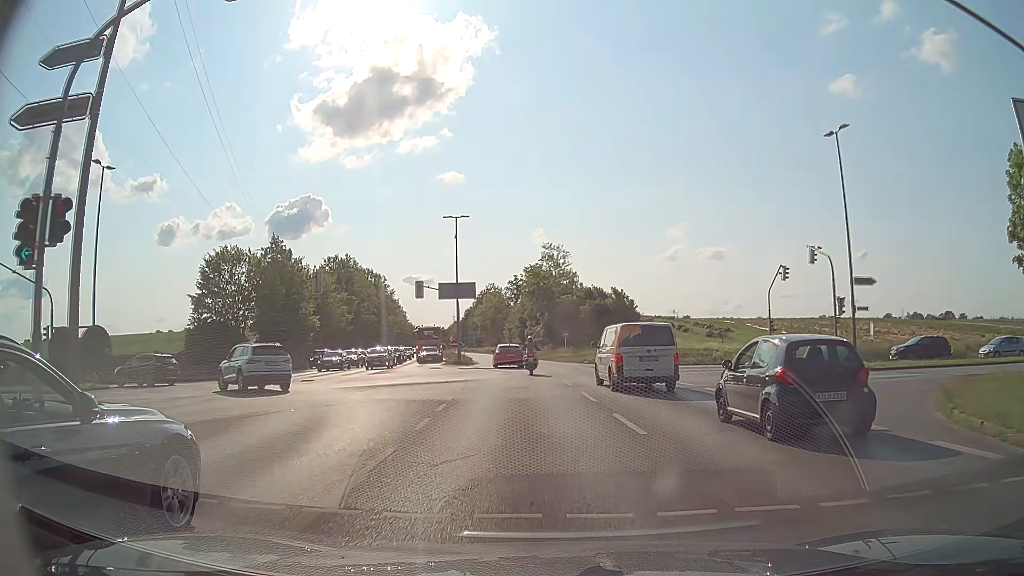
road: tertiary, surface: asphalt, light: Day
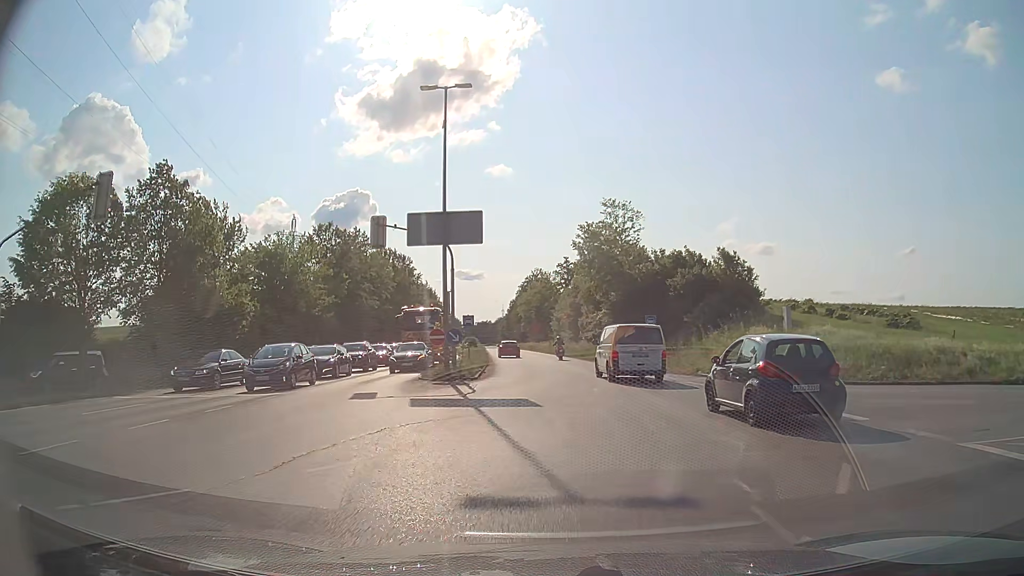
(-1.0, +26.0) m; -4°
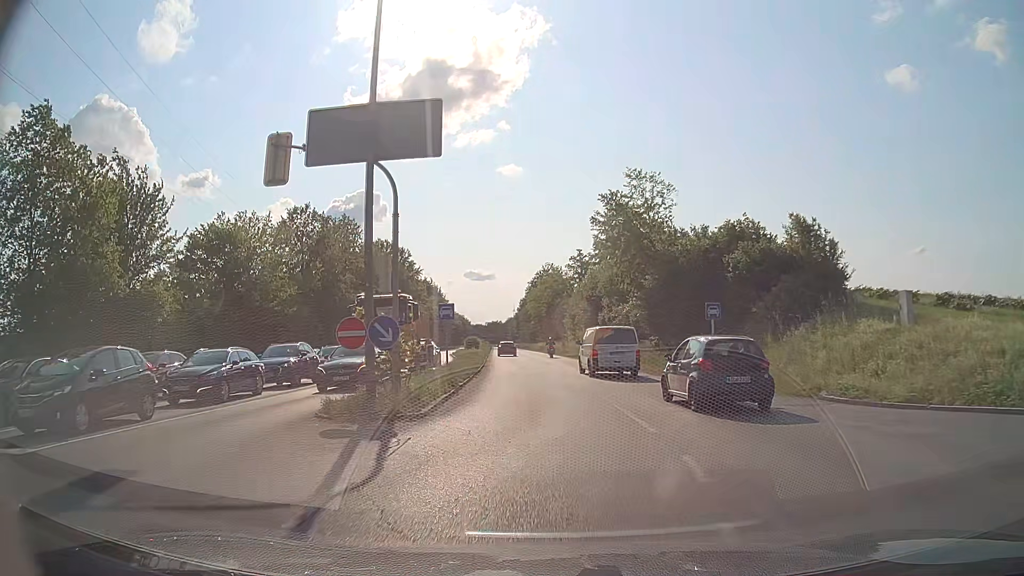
(-0.1, +11.7) m; -1°
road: trunk_link
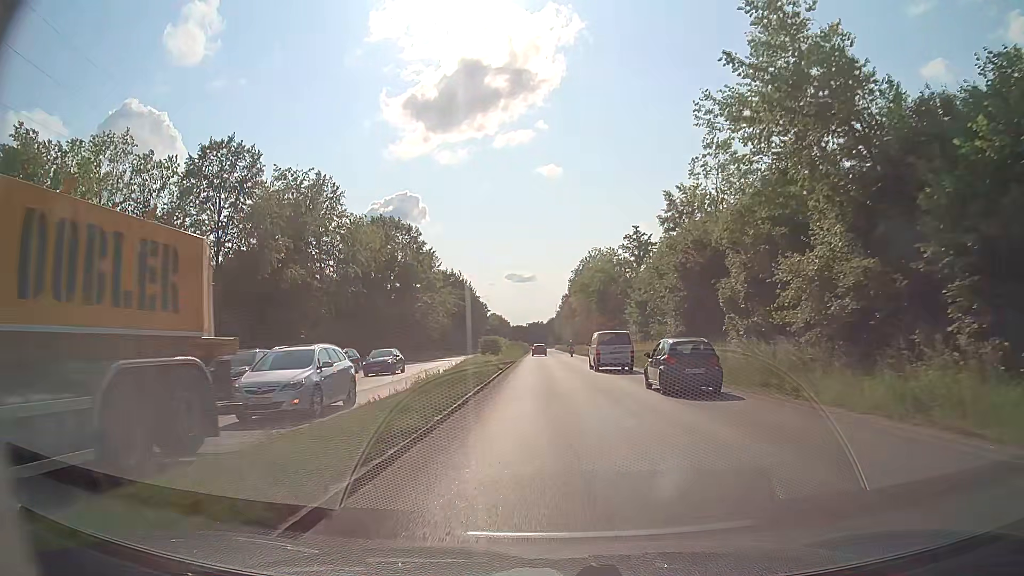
(-0.9, +26.7) m; -3°
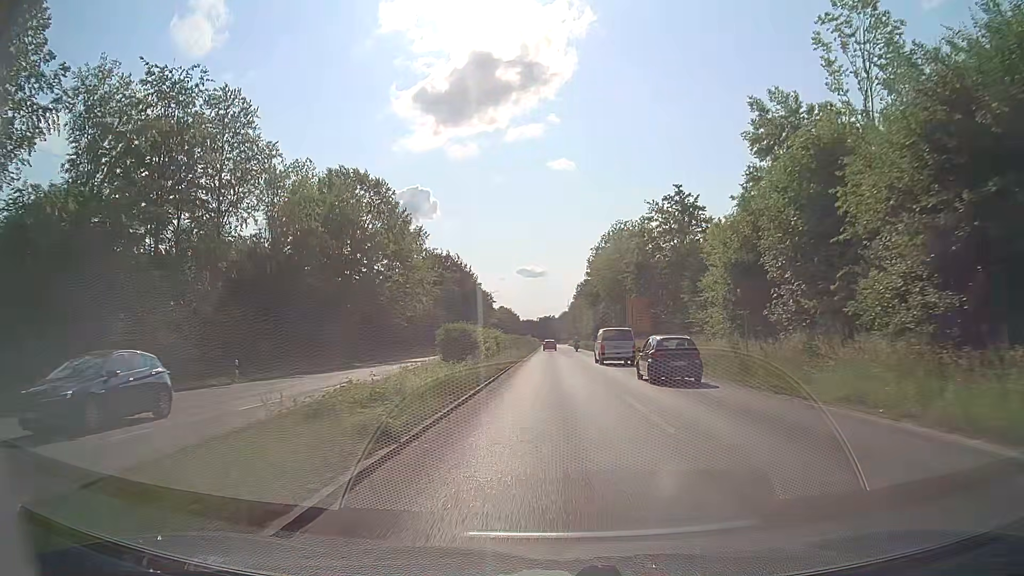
(-0.3, +24.6) m; -1°
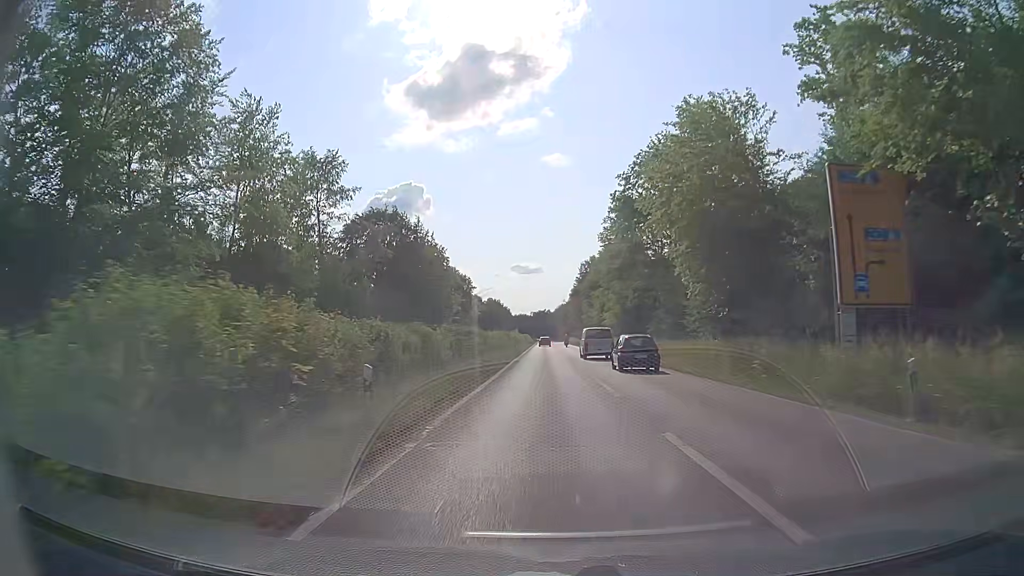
(-0.1, +43.8) m; 0°
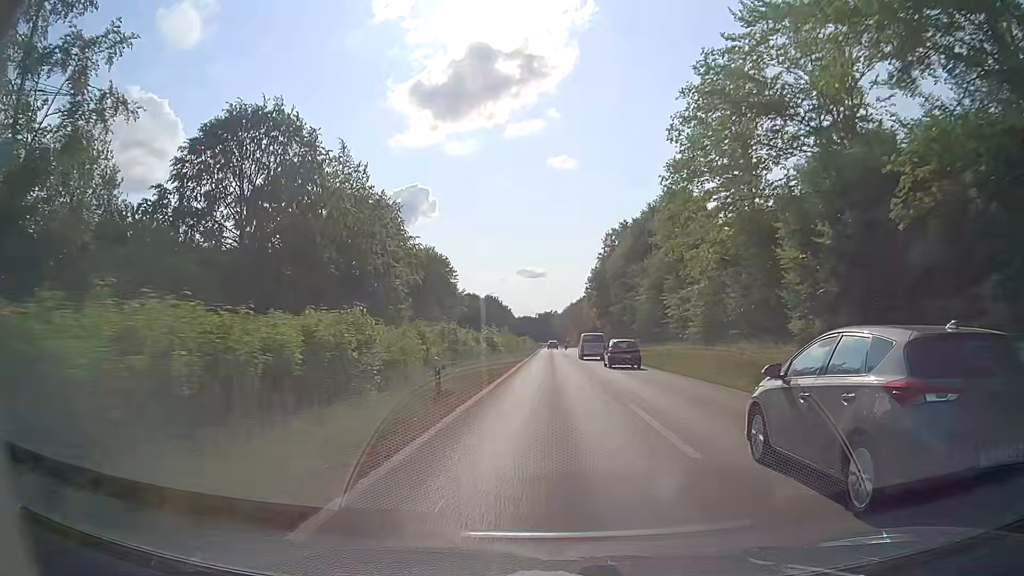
(-0.4, +44.8) m; 0°
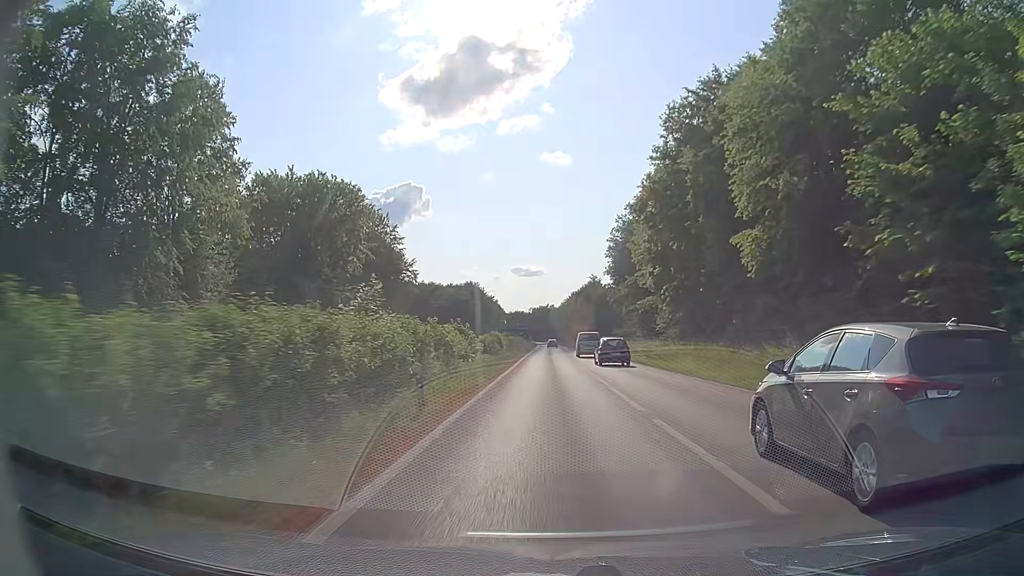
(-0.3, +52.4) m; 0°
(0, +10) (0, +20) (0, +30) (0, +40) (0, +50) (0, +60) (0, +70) (0, +80) (0, +90) (0, +100) m
